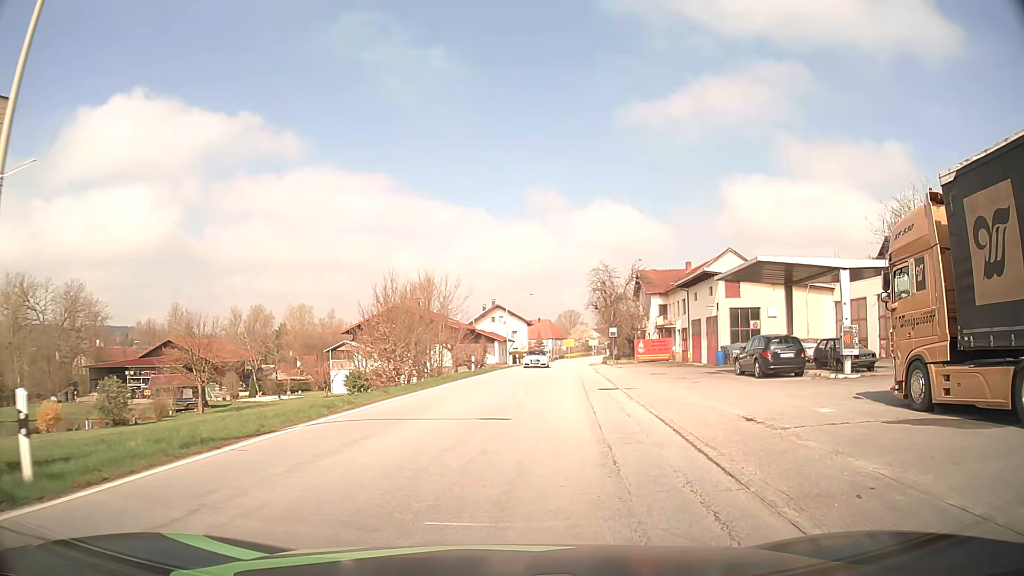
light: Day
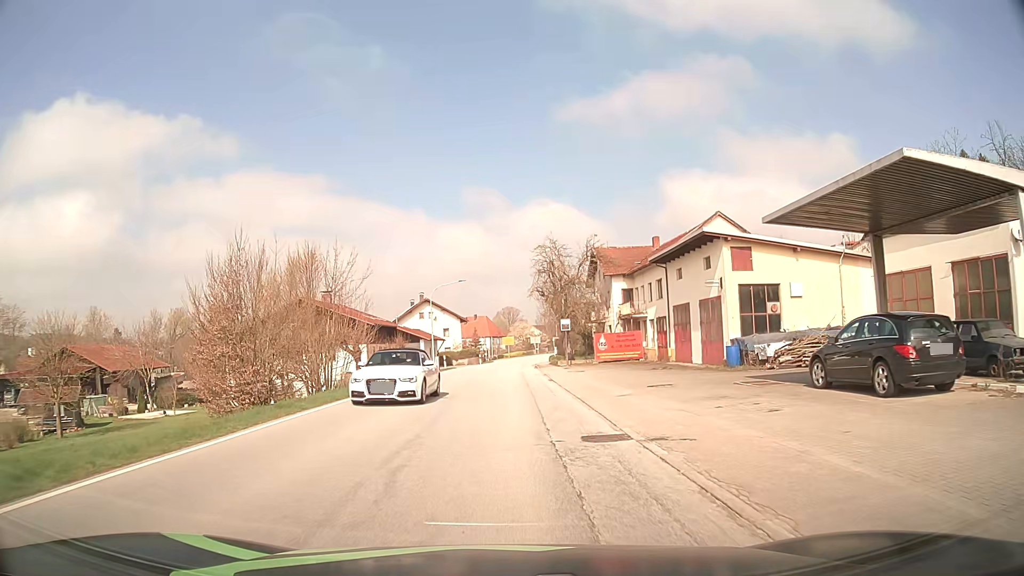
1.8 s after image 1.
(+1.1, +13.9) m; +6°
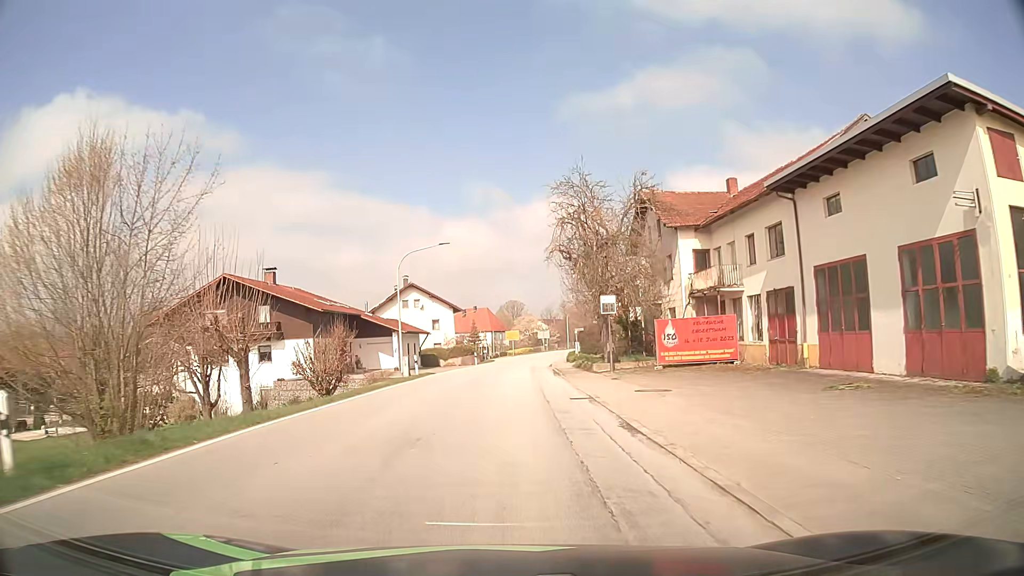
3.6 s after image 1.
(-0.1, +19.1) m; -1°
(0, +10) (0, +20) (0, +30) (0, +40) (+1, +50) (+2, +60) (+3, +70) (+3, +80) (0, +90) (-4, +99) m
